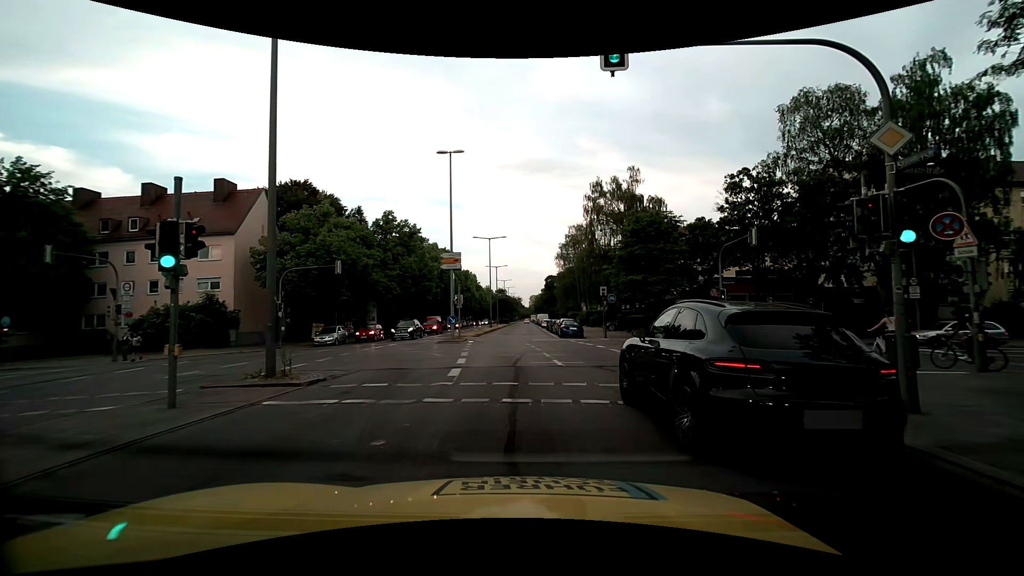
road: secondary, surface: asphalt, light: Day
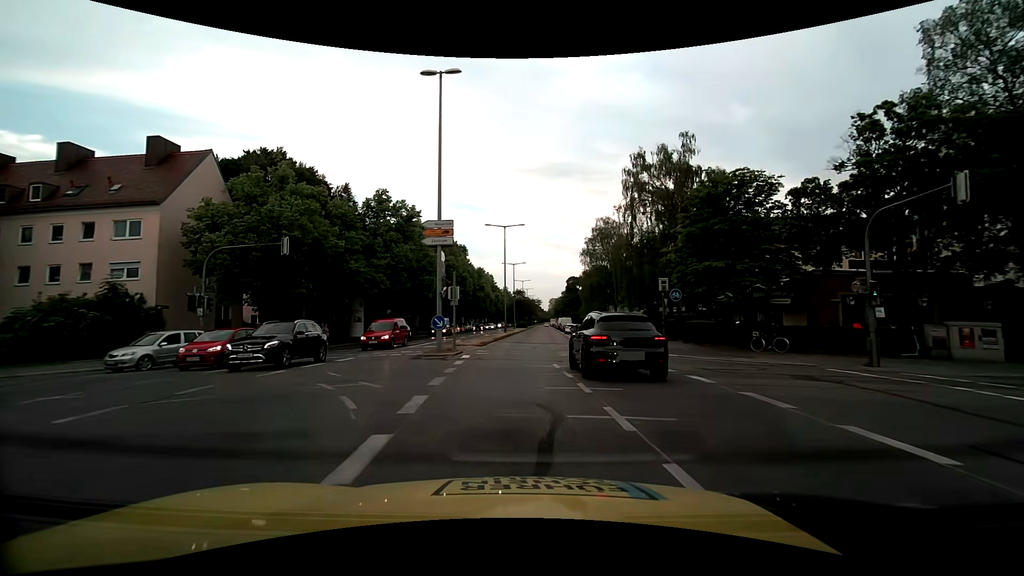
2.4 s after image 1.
(-0.6, +11.8) m; -4°
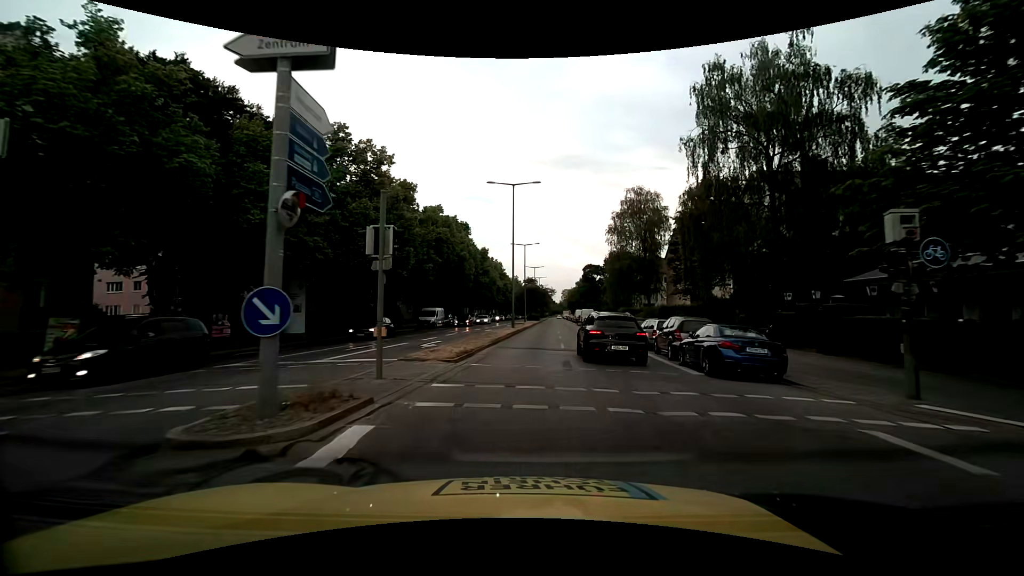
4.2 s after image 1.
(-0.3, +15.5) m; -1°
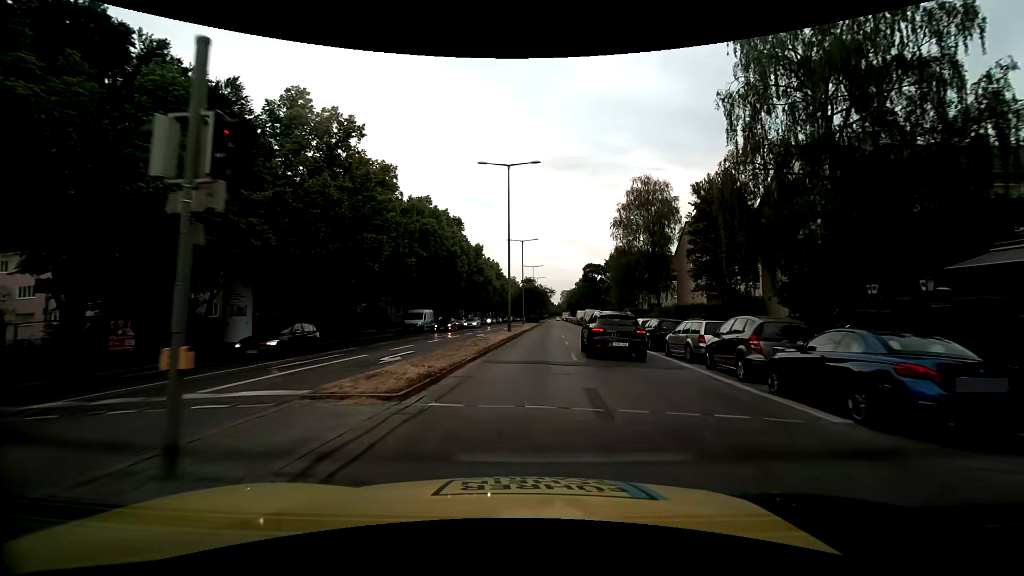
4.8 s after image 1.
(0.0, +6.1) m; +1°
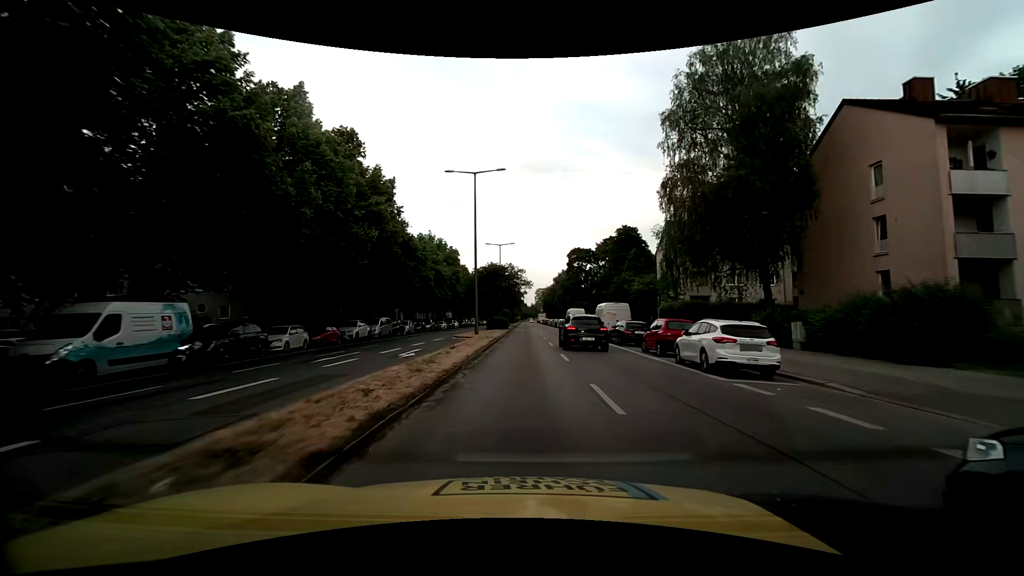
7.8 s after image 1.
(+1.2, +36.2) m; +3°
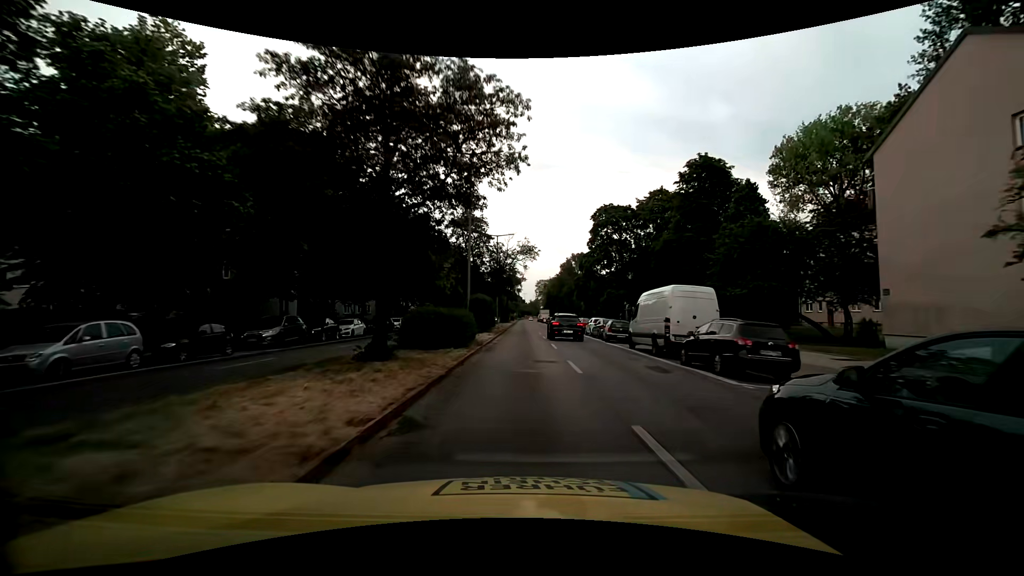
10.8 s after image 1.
(0.0, +40.5) m; 0°
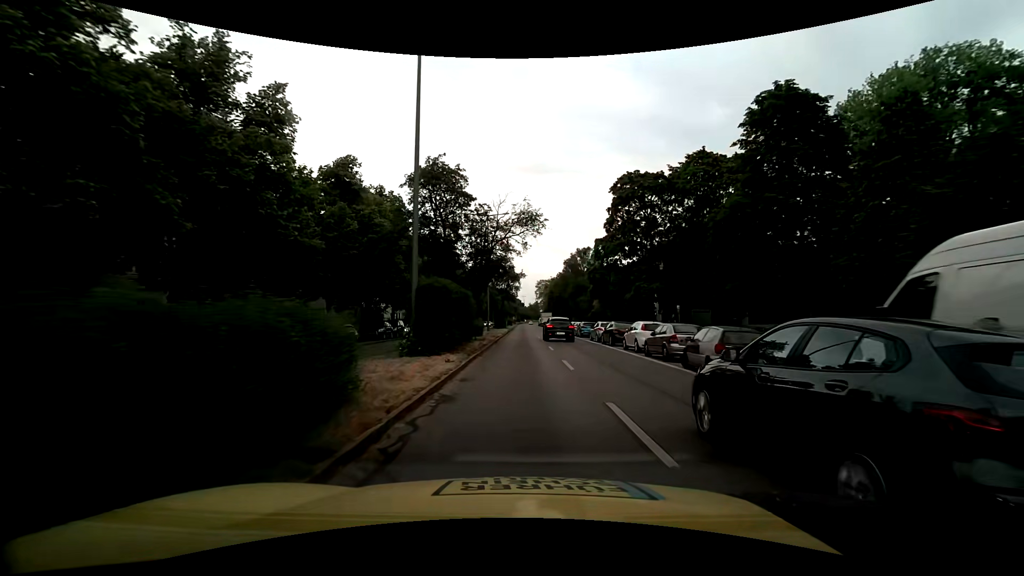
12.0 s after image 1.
(+0.1, +16.4) m; +1°
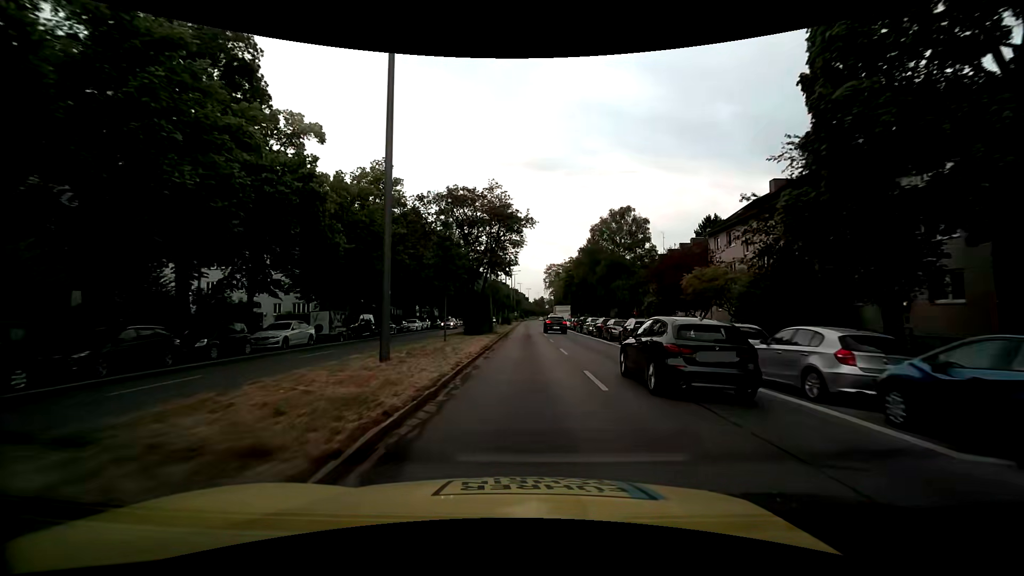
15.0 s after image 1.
(-0.5, +40.8) m; -1°
(0, +10) (0, +20) (0, +30) (0, +40) (0, +50) (0, +60) (+1, +70) (+1, +80) (+1, +90) (+1, +100) m
